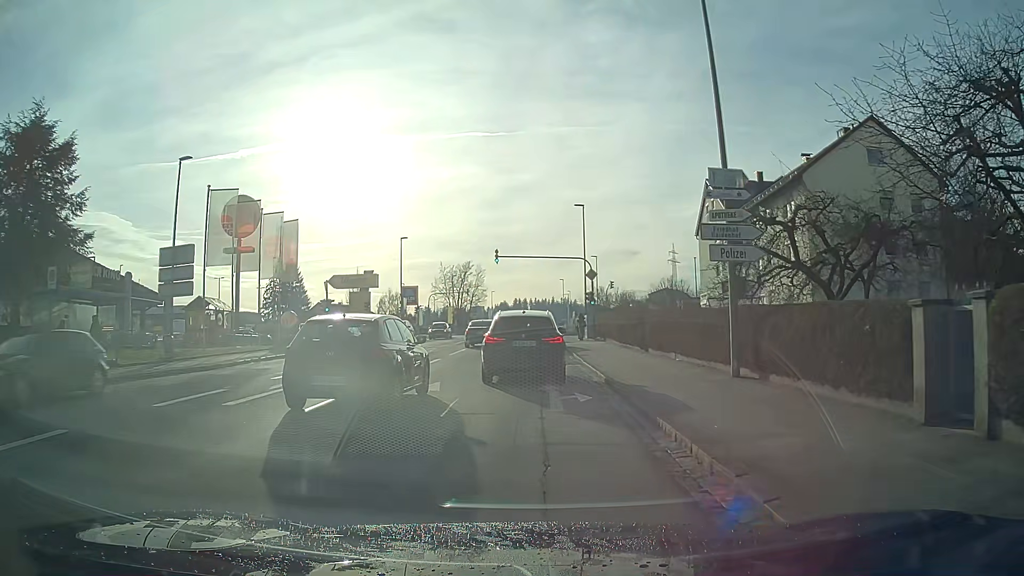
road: tertiary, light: Day
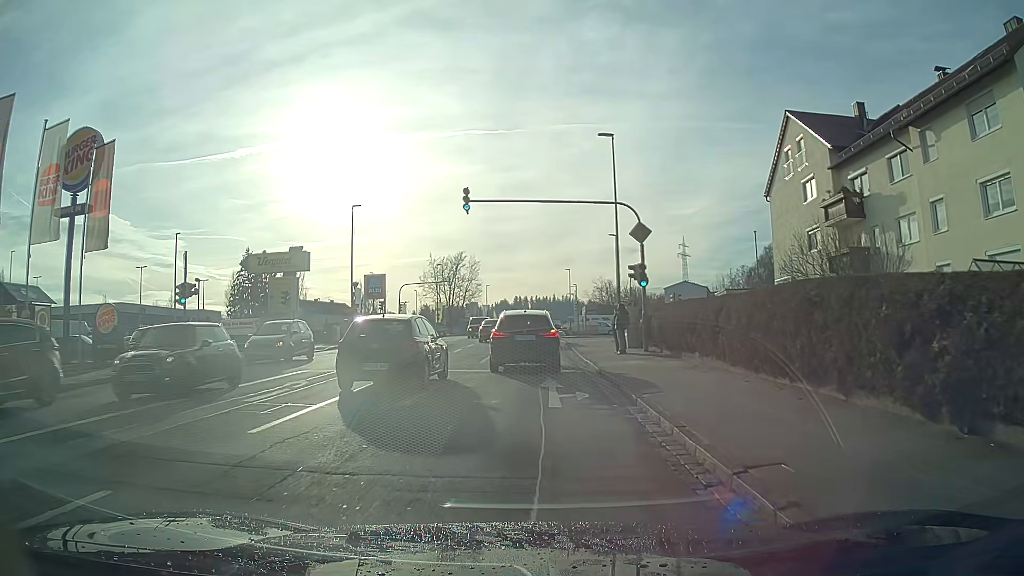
(-0.1, +19.8) m; 0°
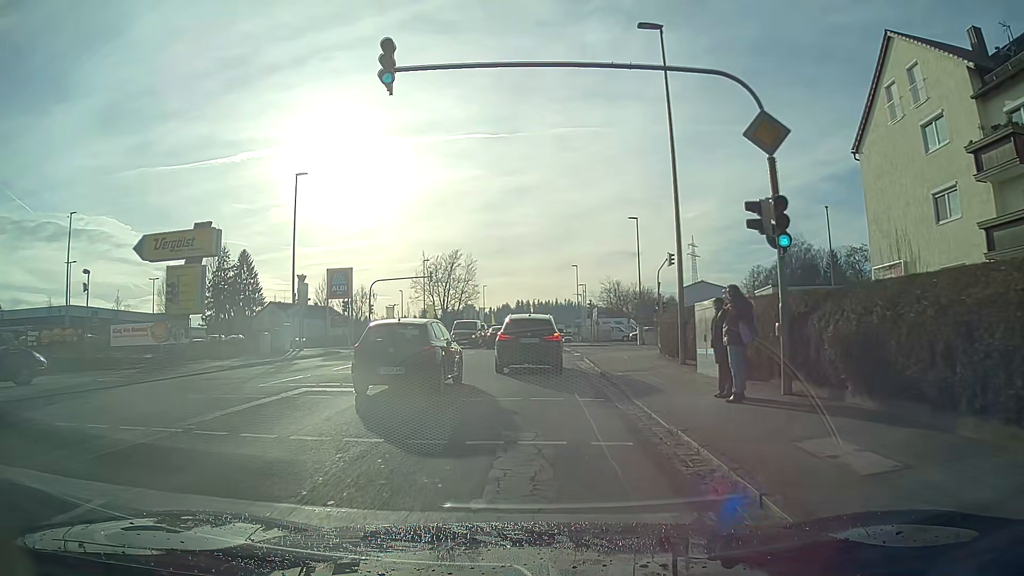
(0.0, +13.4) m; 0°
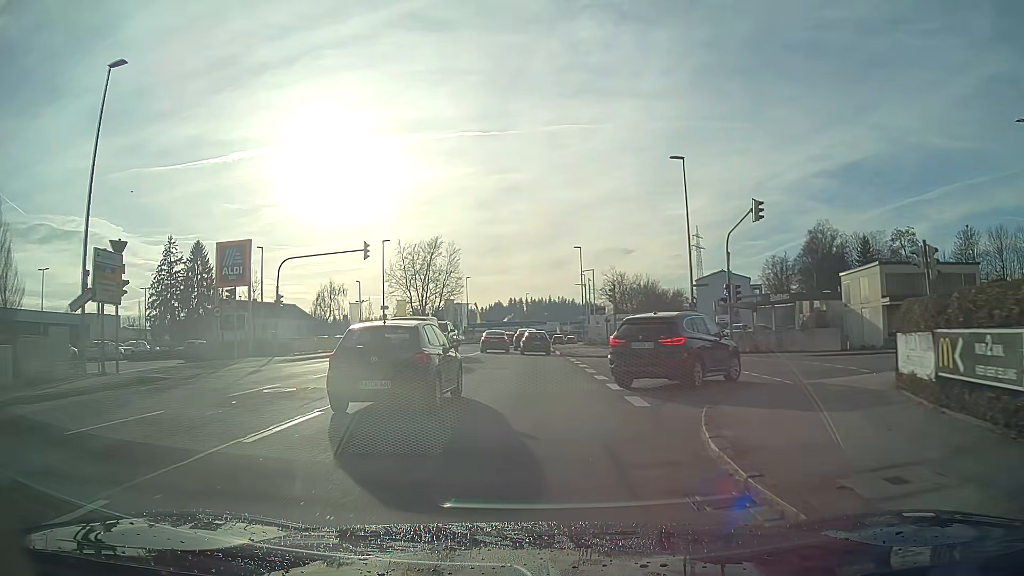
(+0.1, +19.5) m; 0°
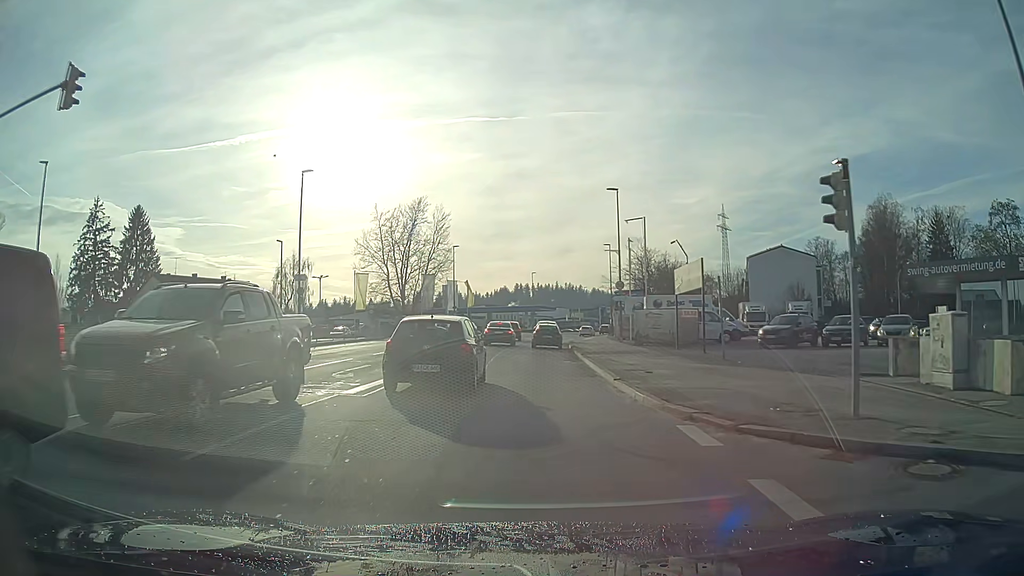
(-0.1, +25.5) m; 0°
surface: asphalt
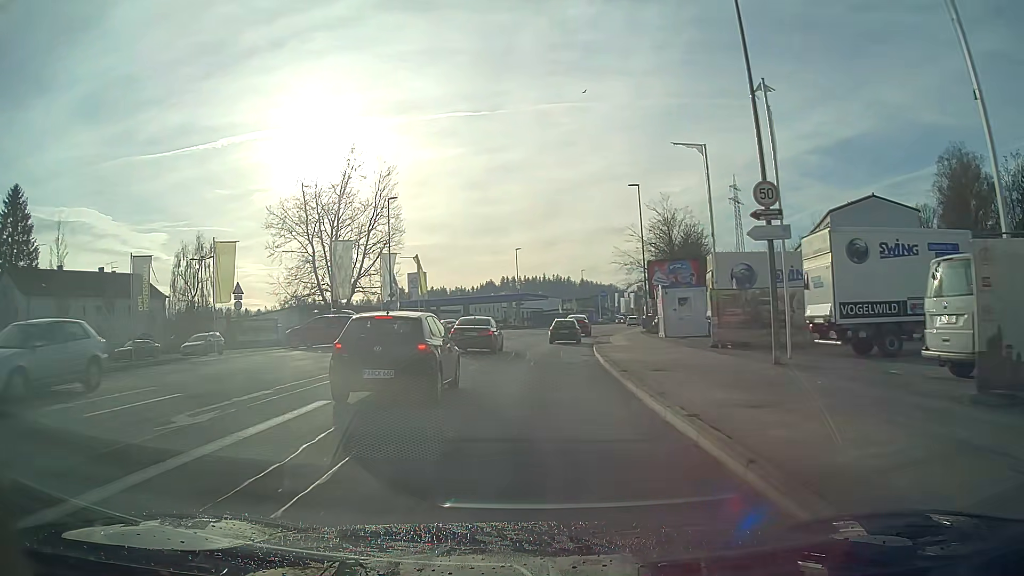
(+0.1, +29.9) m; 0°
